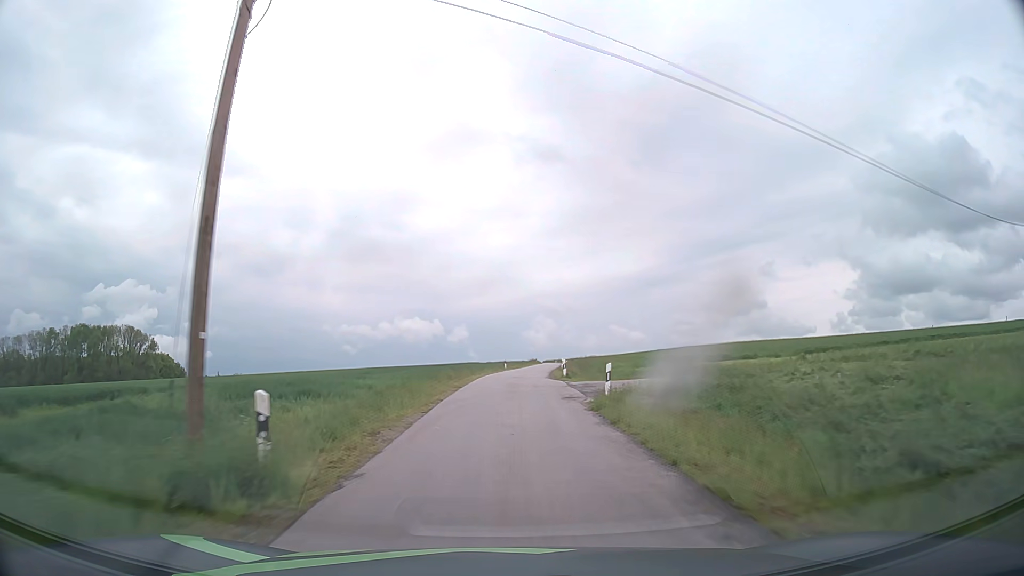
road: unclassified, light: Day
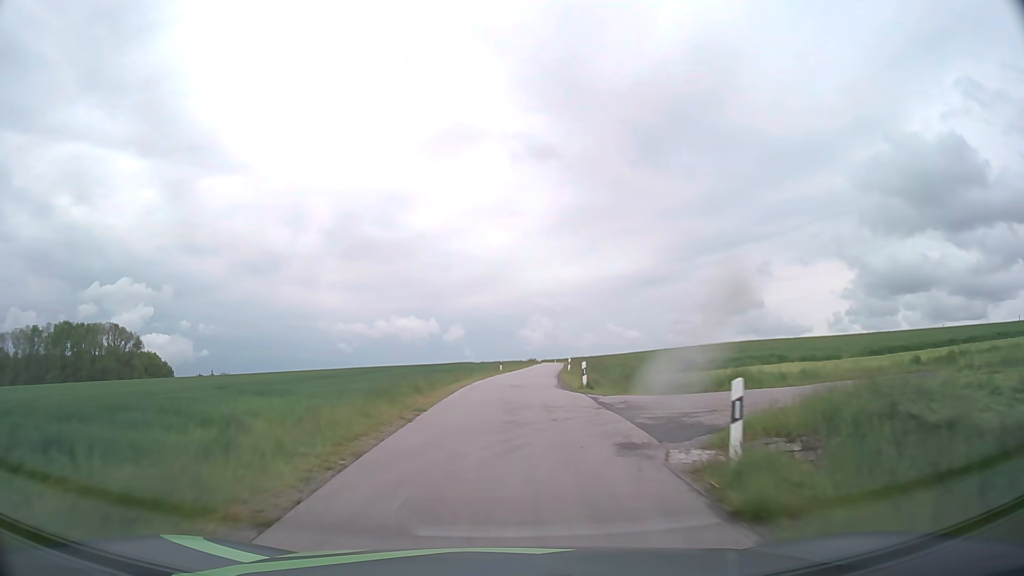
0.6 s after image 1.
(0.0, +10.2) m; 0°
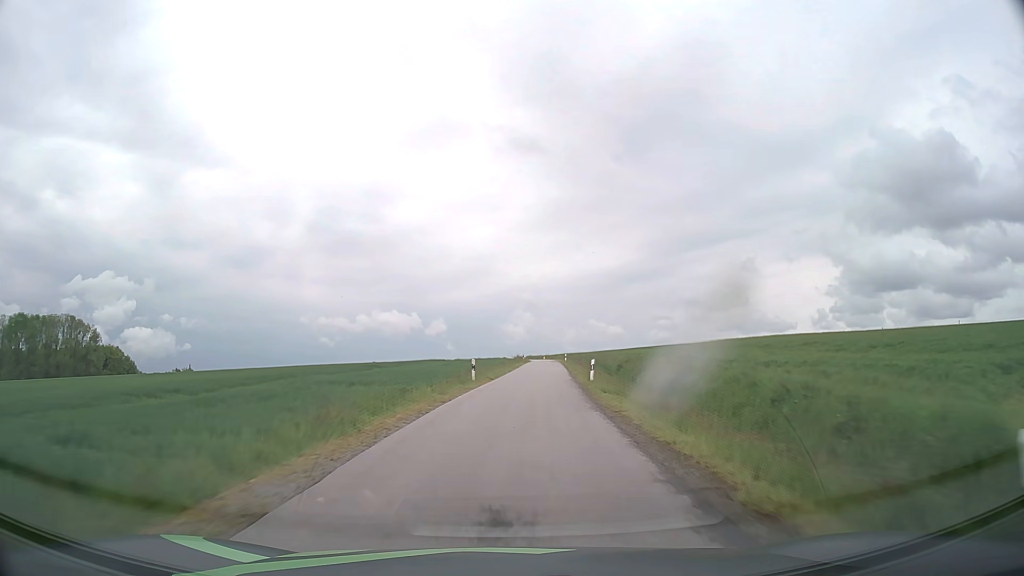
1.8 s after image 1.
(+0.2, +21.2) m; +1°
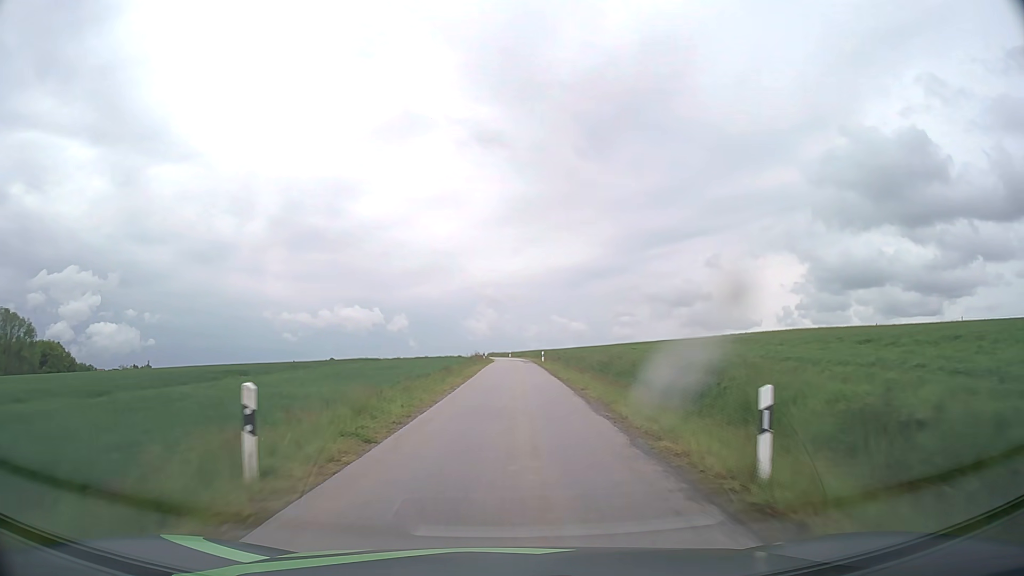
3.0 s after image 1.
(+0.7, +22.2) m; +3°
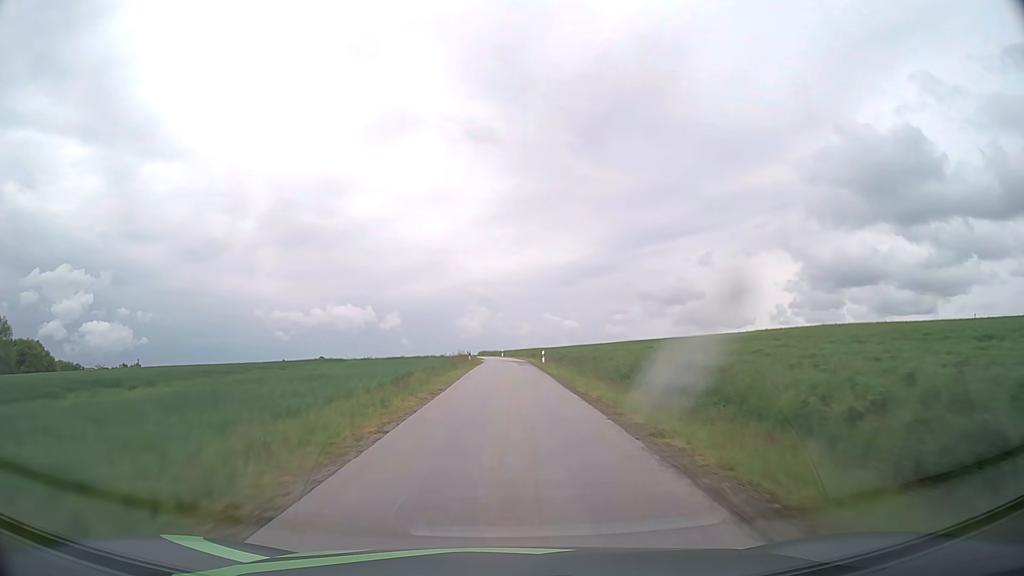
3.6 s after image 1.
(+0.1, +11.4) m; +1°
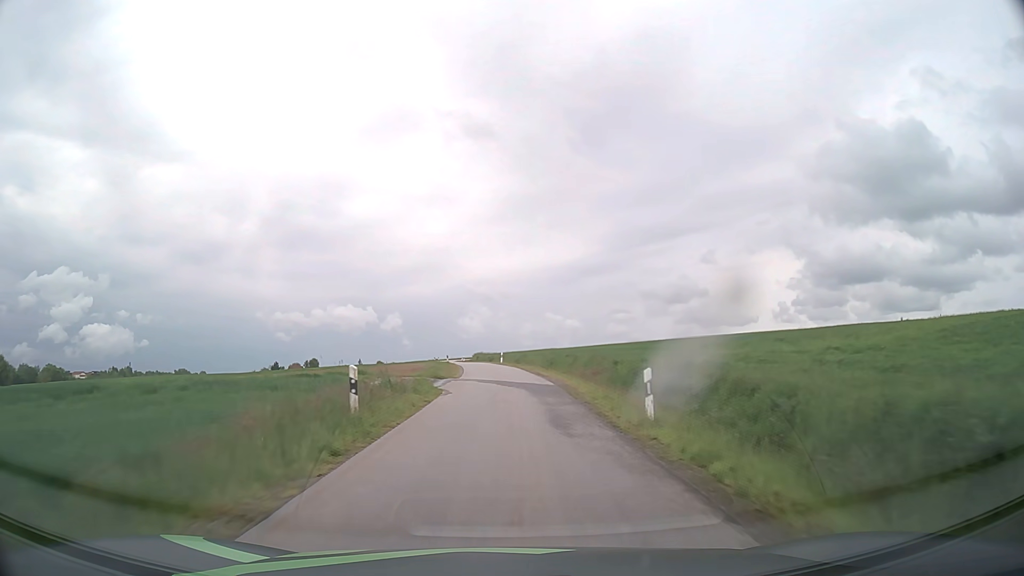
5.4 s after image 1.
(+0.1, +34.0) m; 0°
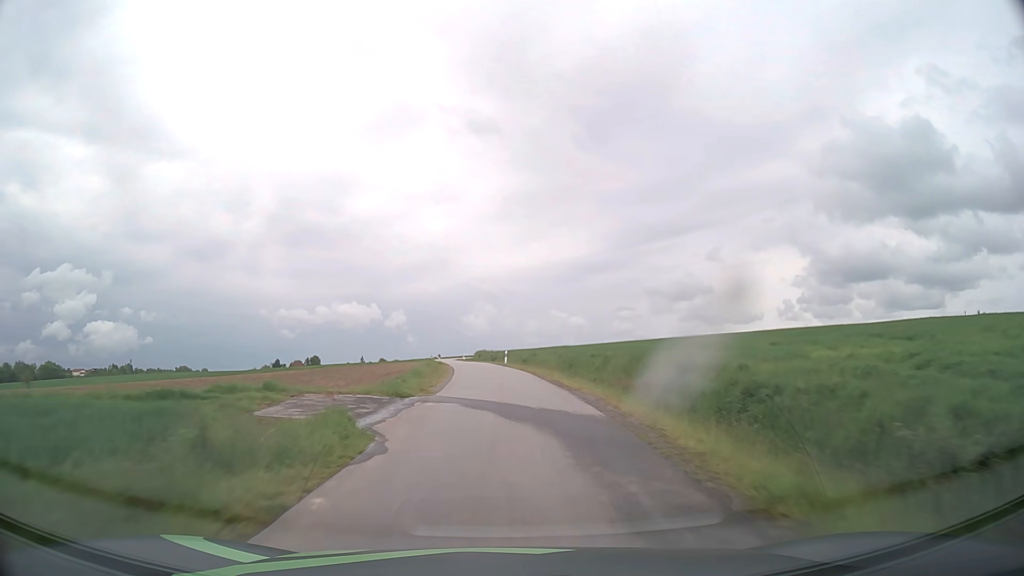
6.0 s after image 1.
(0.0, +11.2) m; 0°
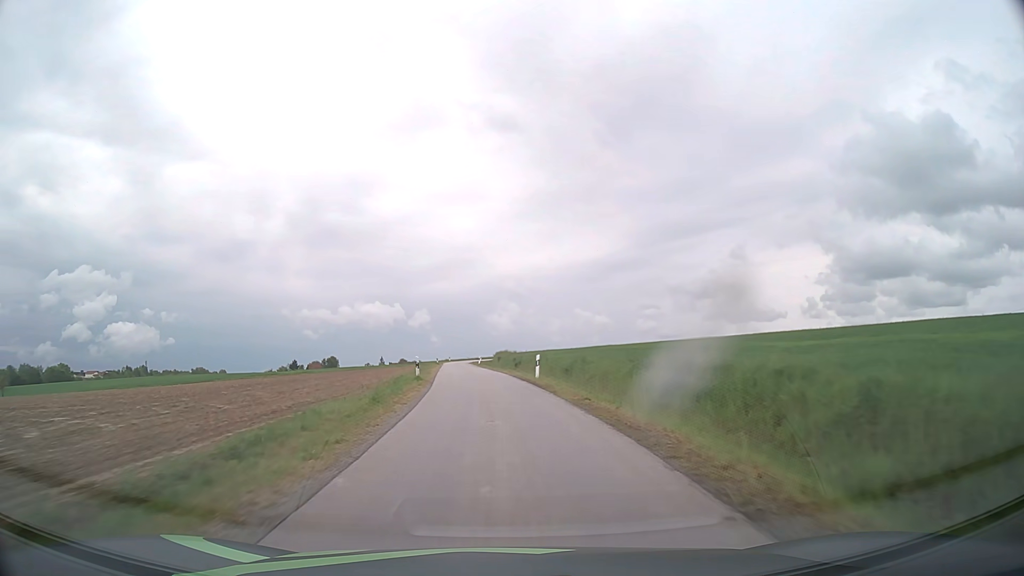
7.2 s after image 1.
(-0.3, +22.4) m; -2°
(0, +10) (-1, +20) (-1, +30) (-2, +40) (-3, +50) (-4, +60) (-5, +70) (-6, +80) (-7, +90) (-7, +100) m
